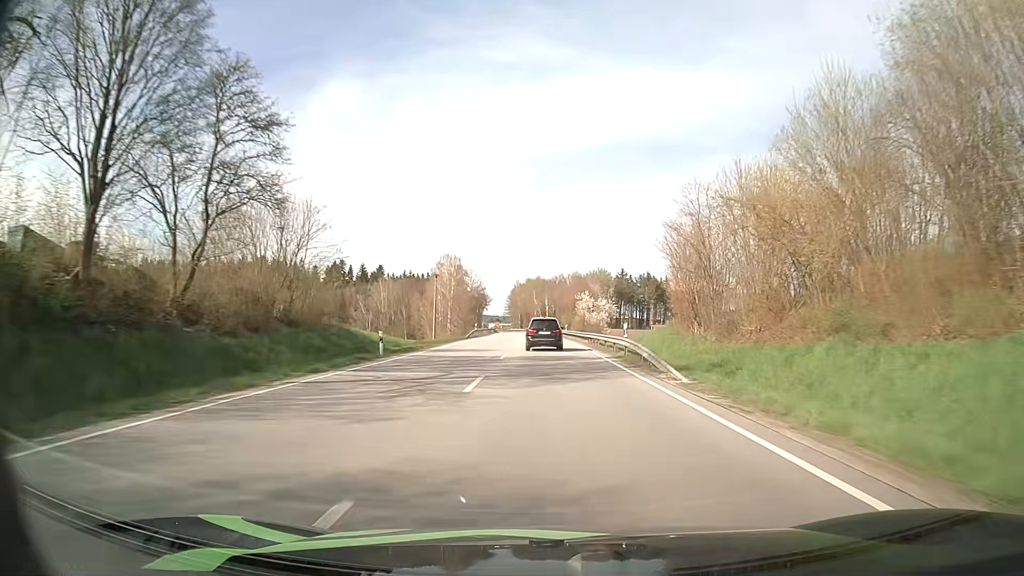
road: primary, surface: asphalt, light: Day
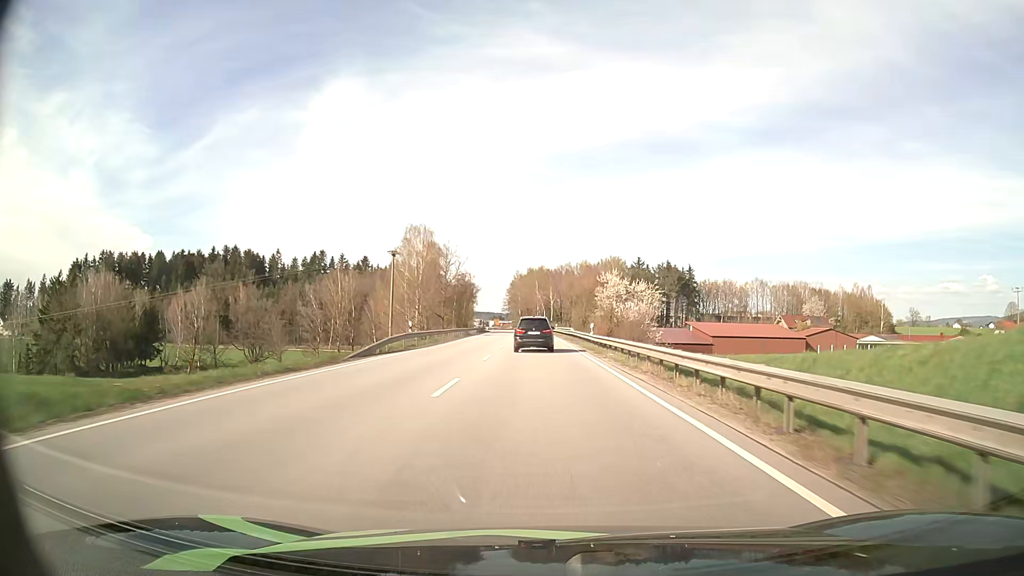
(-0.2, +37.5) m; 0°
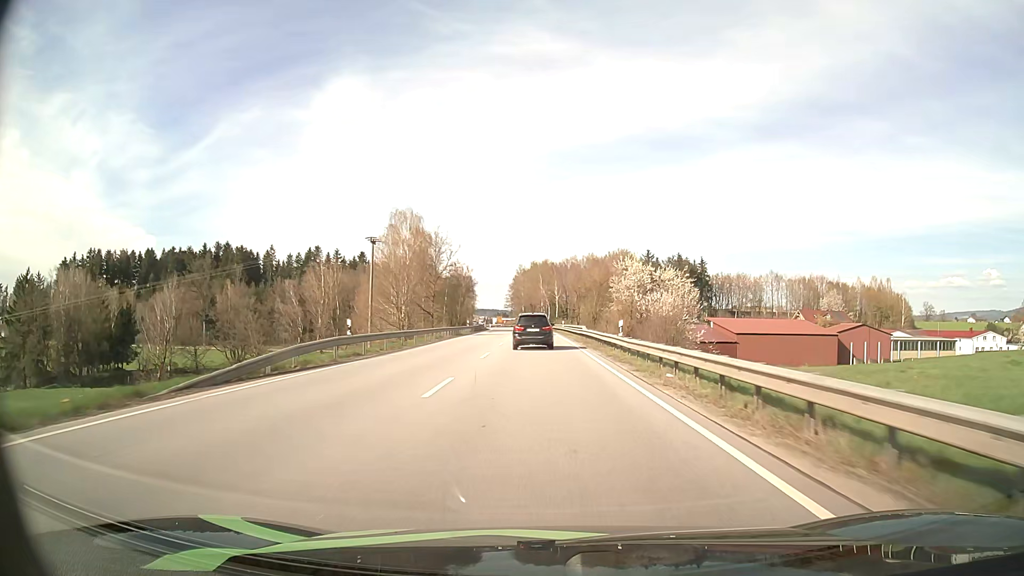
(0.0, +12.4) m; 0°
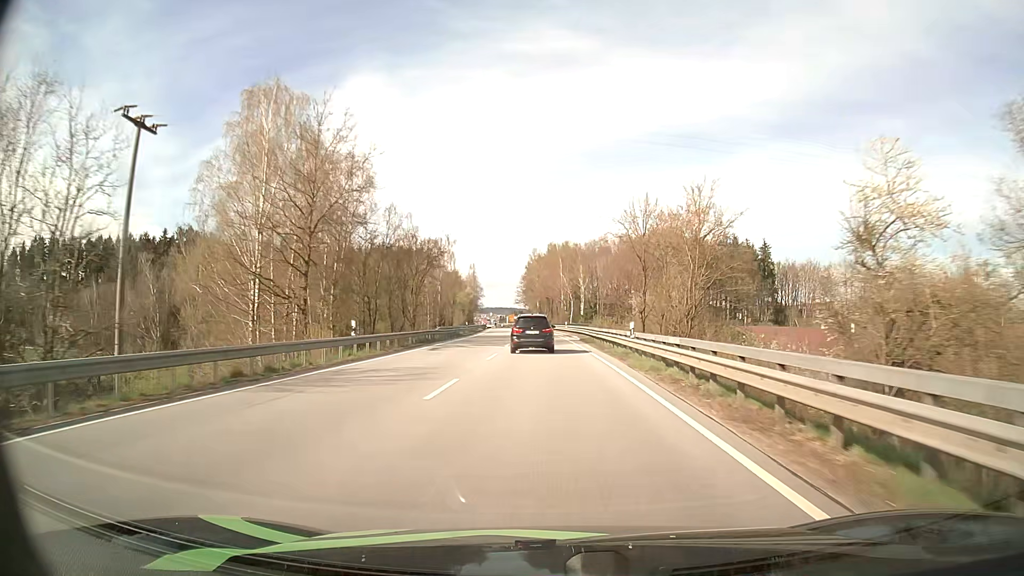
(-0.7, +48.8) m; -2°
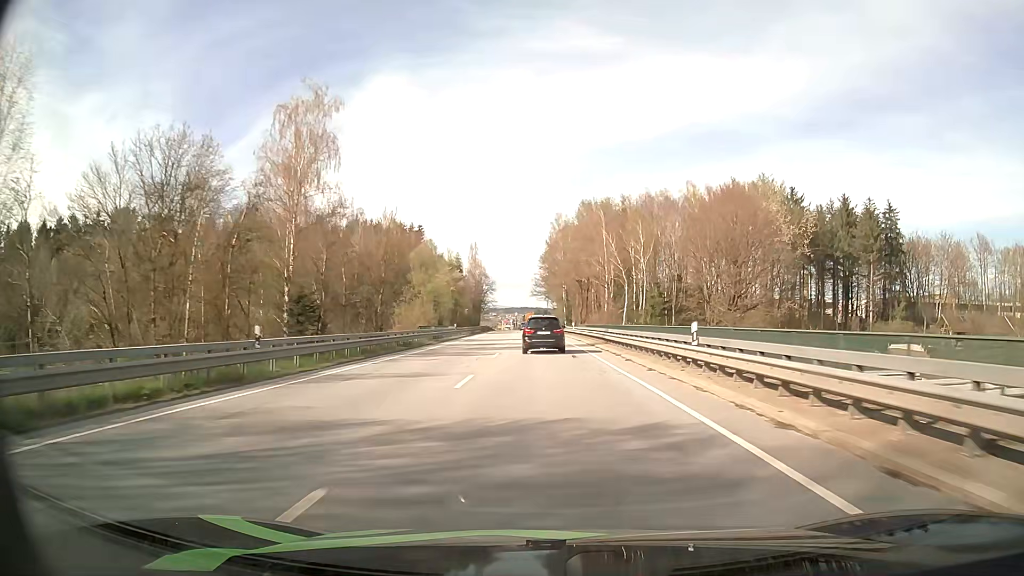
(-0.9, +58.3) m; -2°
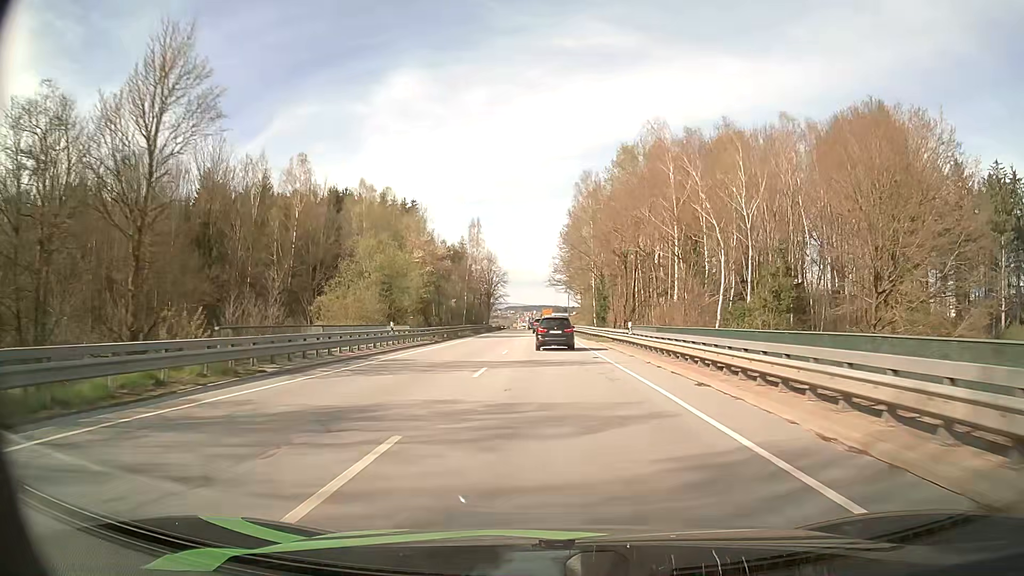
(-0.5, +33.9) m; -2°
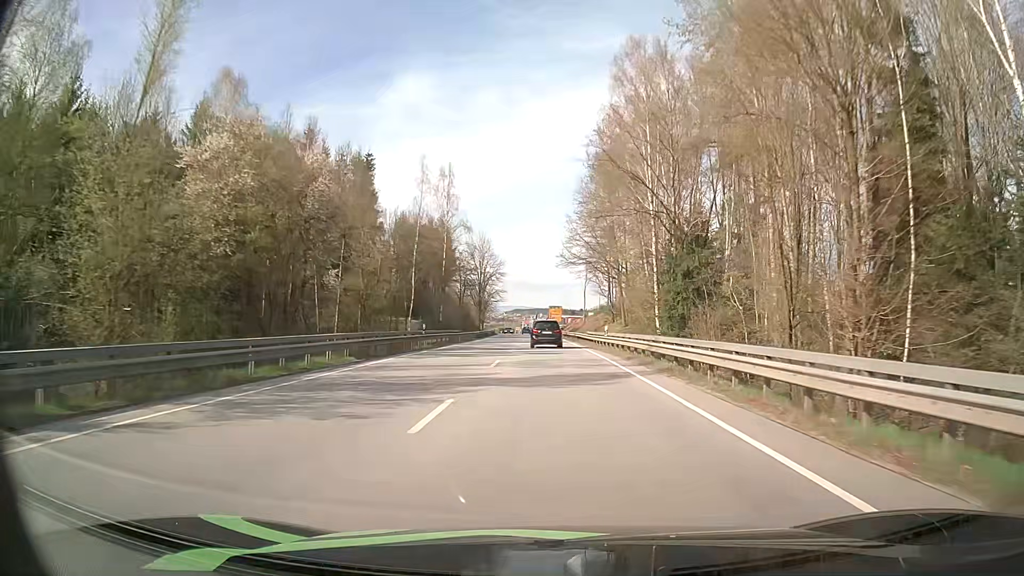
(-0.5, +44.7) m; -1°
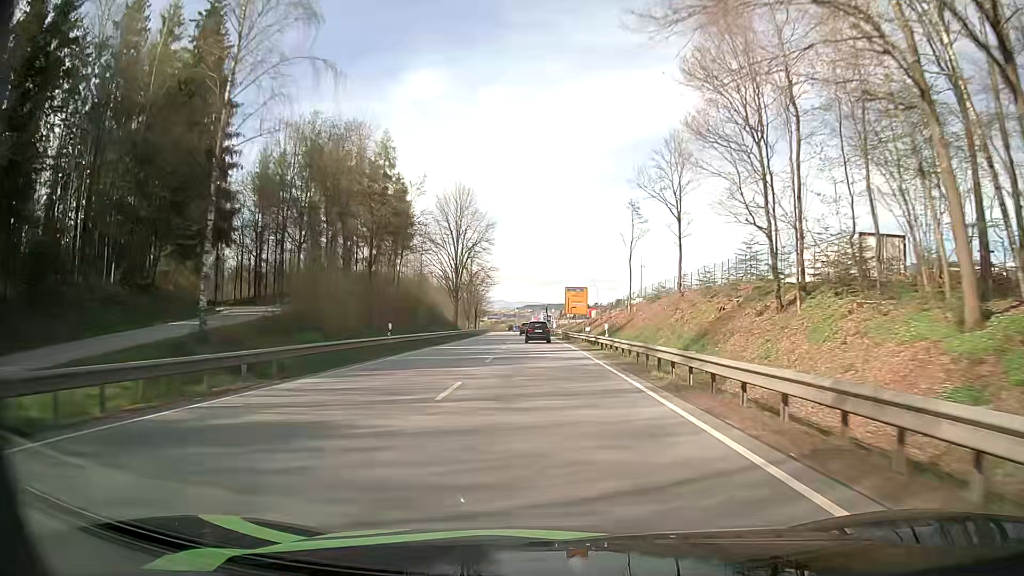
(-0.2, +57.0) m; -1°
(0, +10) (0, +20) (0, +30) (0, +40) (0, +50) (-1, +60) (-1, +70) (-1, +80) (-2, +90) (-2, +100) m
